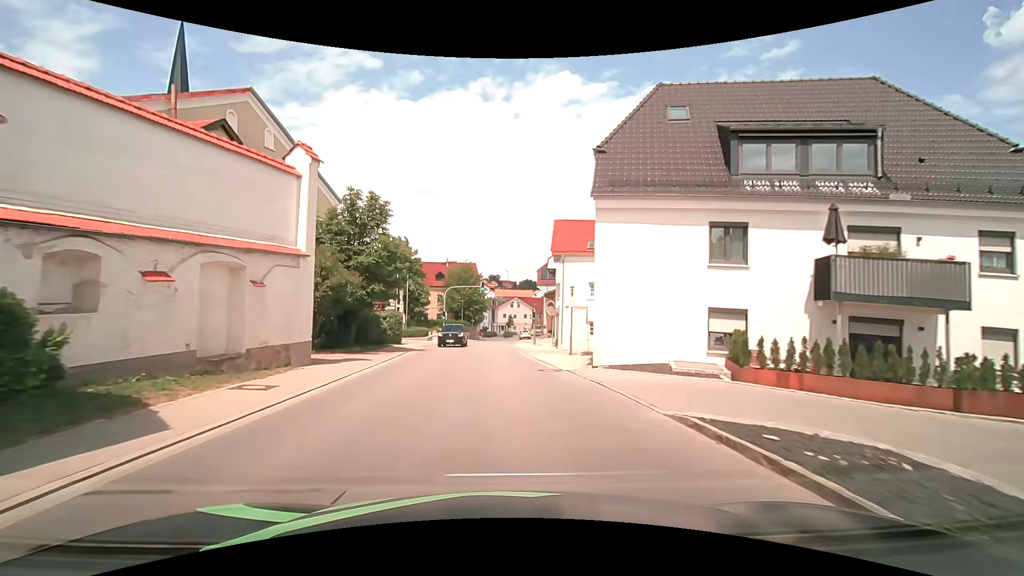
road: tertiary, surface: asphalt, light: Day
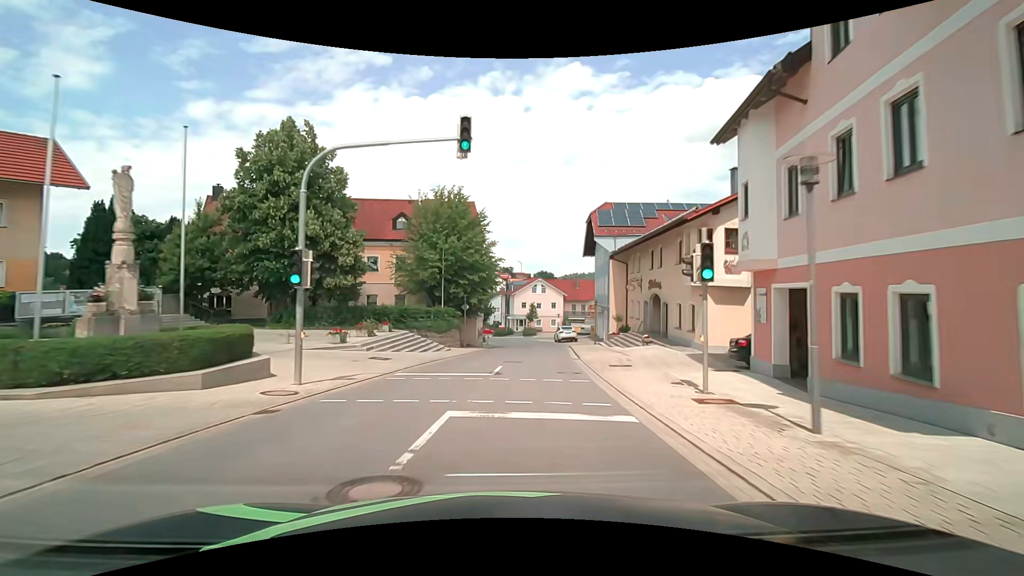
(-1.2, +39.8) m; -3°
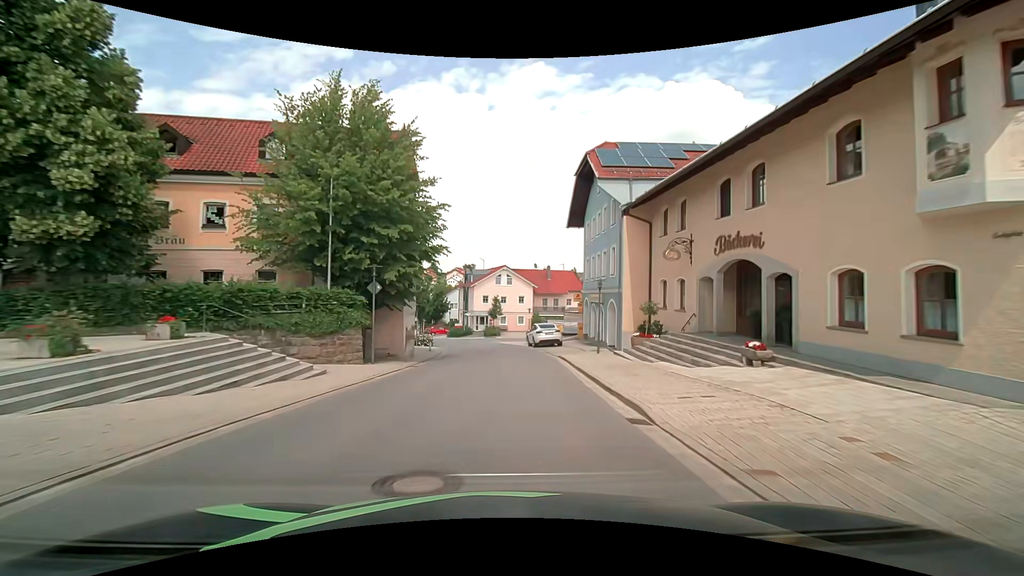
(+0.7, +15.8) m; +6°
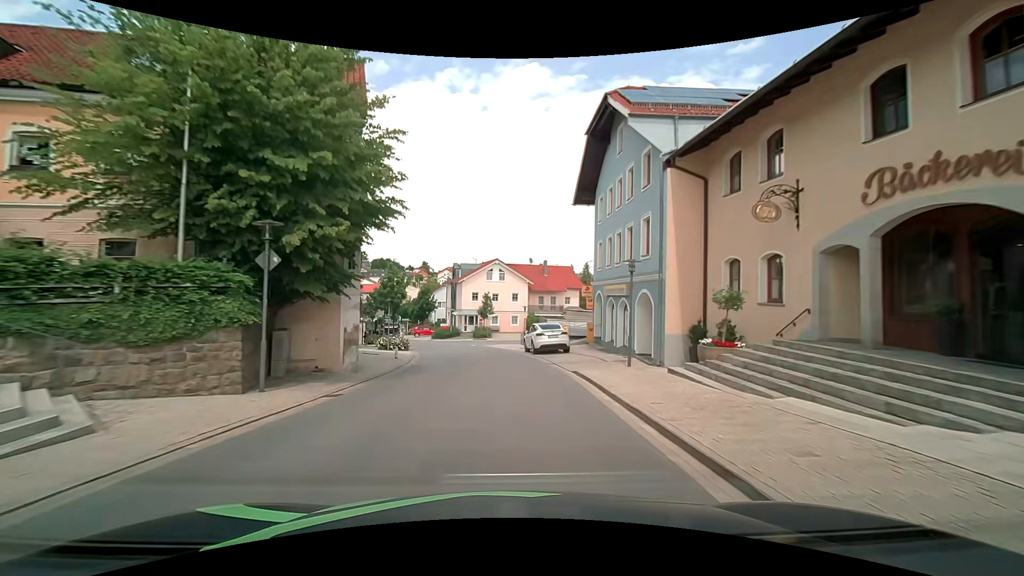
(0.0, +7.9) m; 0°
